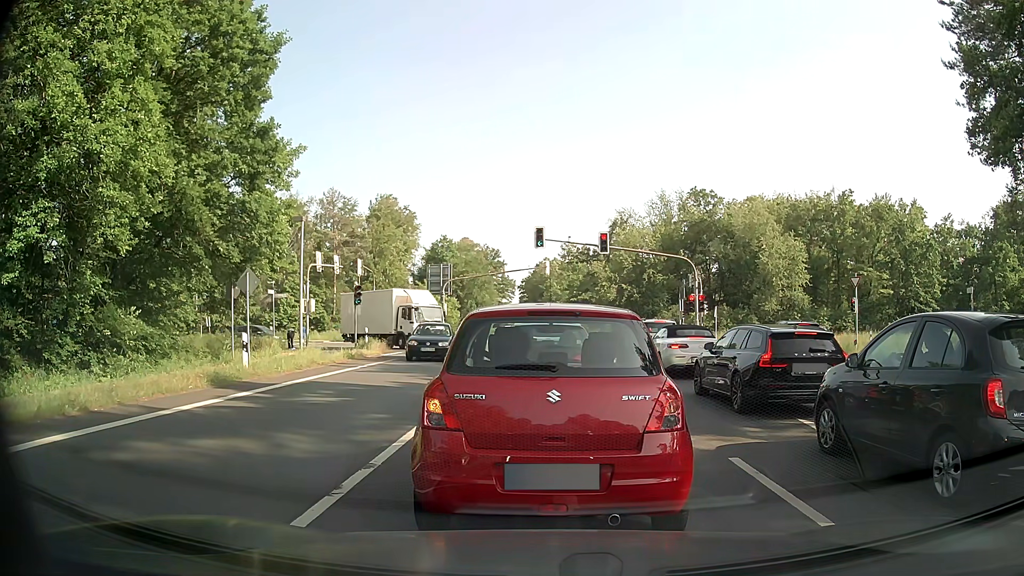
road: primary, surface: asphalt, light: Day
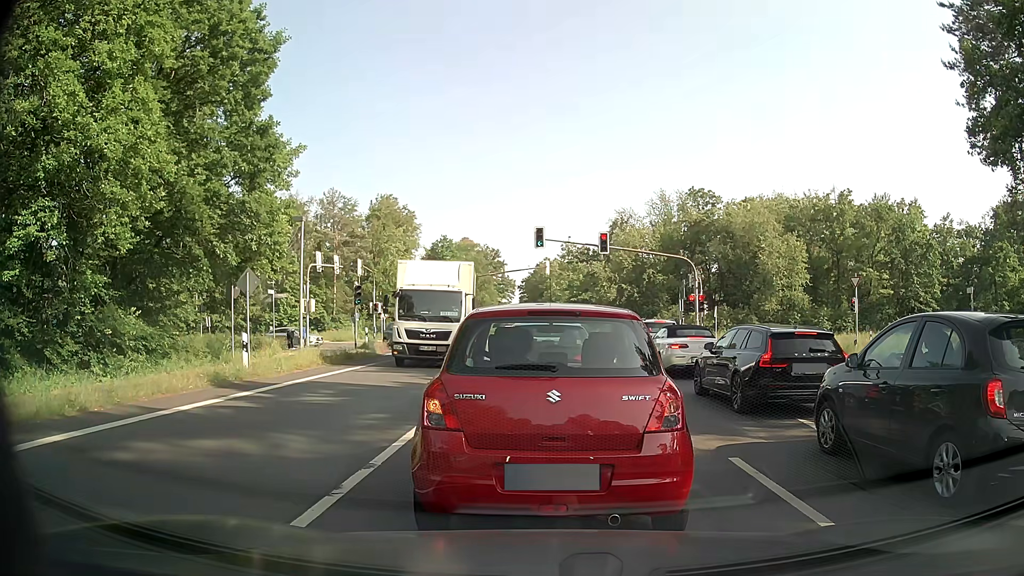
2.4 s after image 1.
(0.0, 0.0) m; 0°
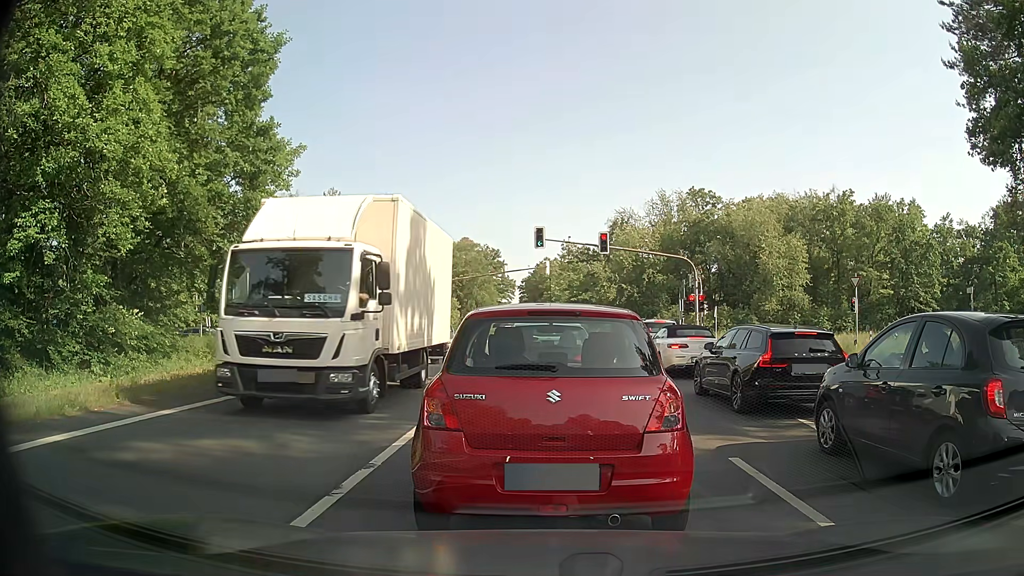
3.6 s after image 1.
(0.0, 0.0) m; 0°
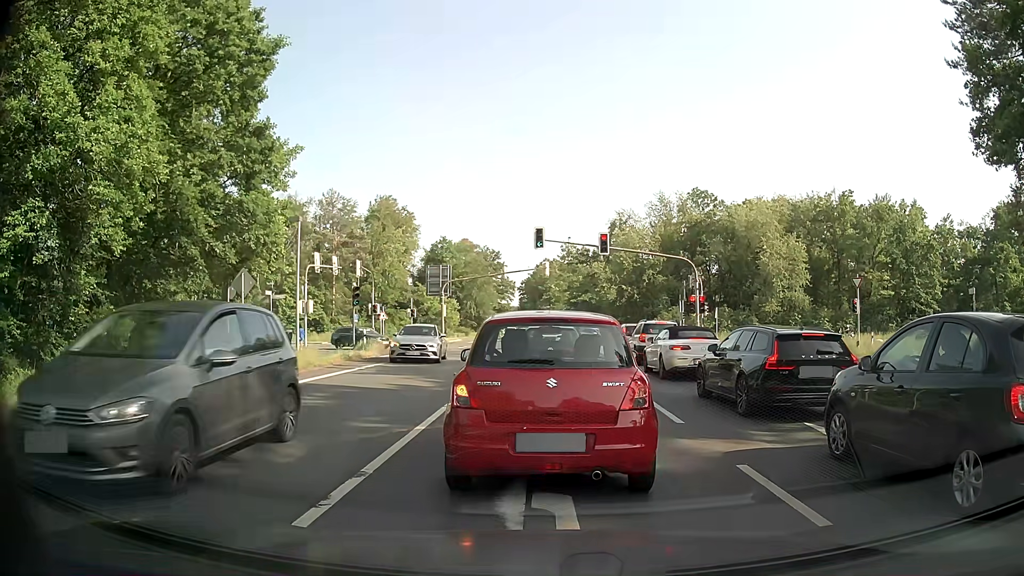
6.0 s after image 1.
(0.0, +0.3) m; 0°
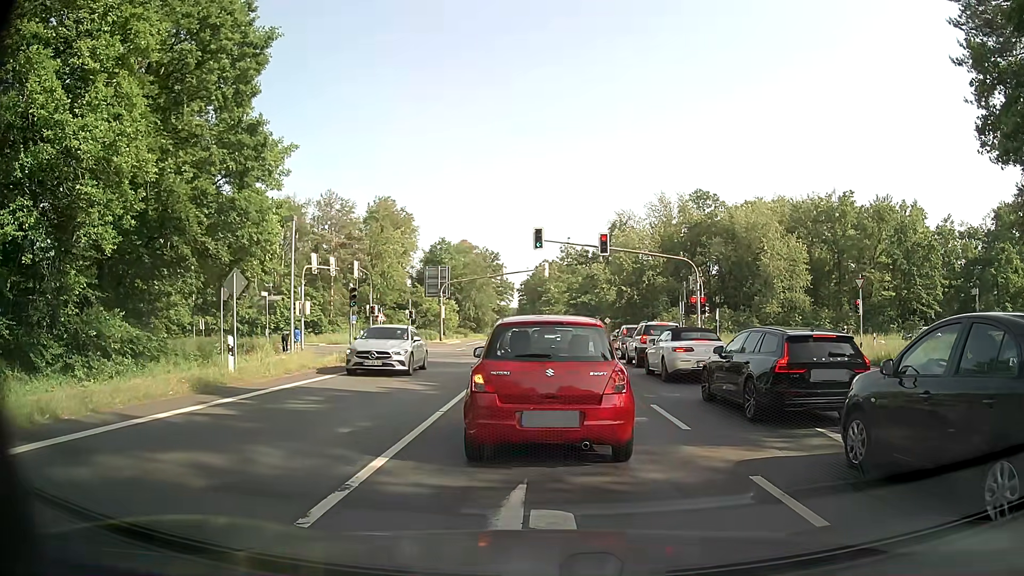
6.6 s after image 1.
(0.0, +0.5) m; 0°
